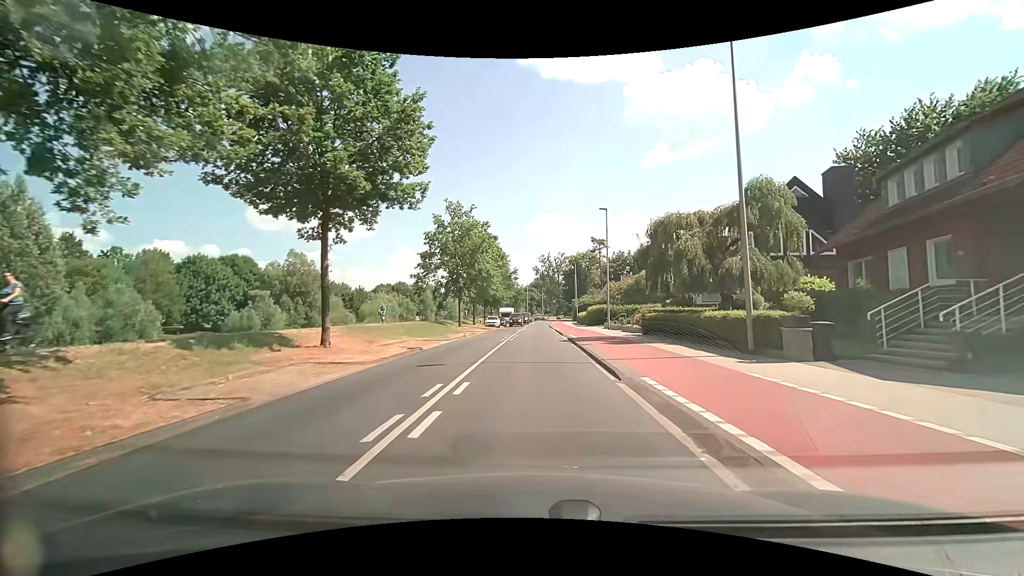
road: secondary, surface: asphalt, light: Day
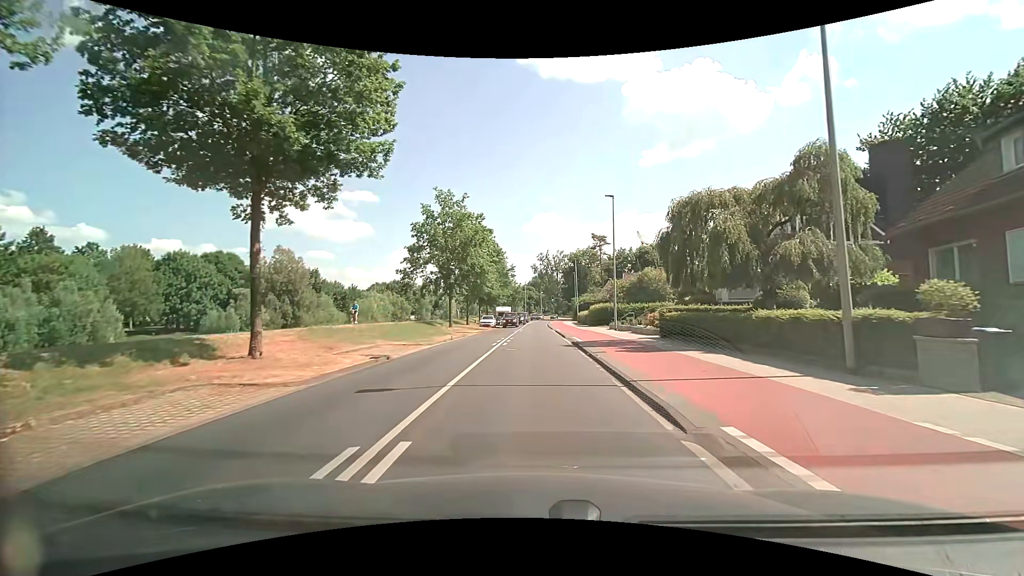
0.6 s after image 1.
(0.0, +4.5) m; +1°
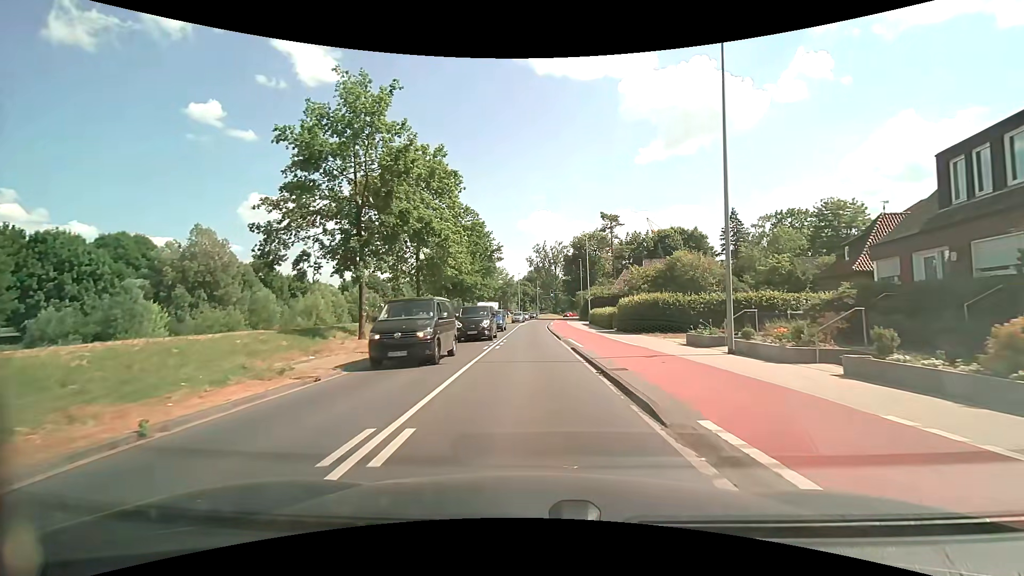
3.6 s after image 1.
(-0.1, +22.7) m; 0°
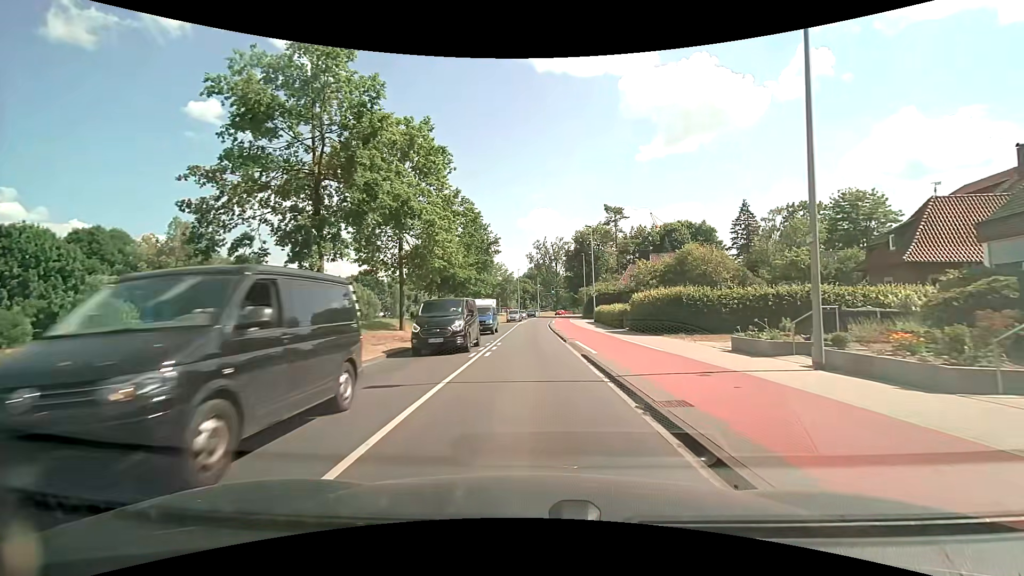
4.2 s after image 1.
(0.0, +4.6) m; 0°
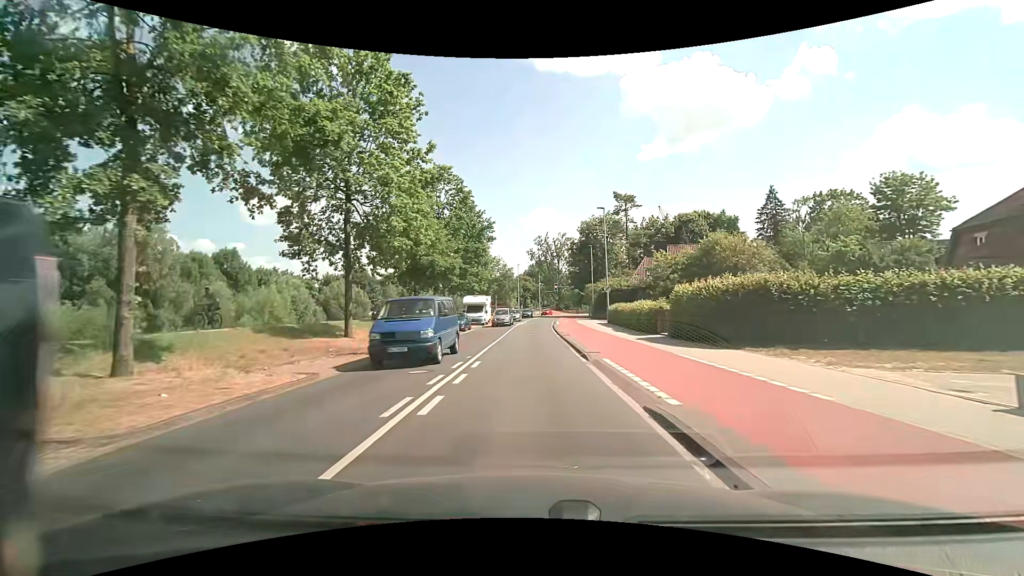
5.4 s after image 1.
(0.0, +9.1) m; 0°
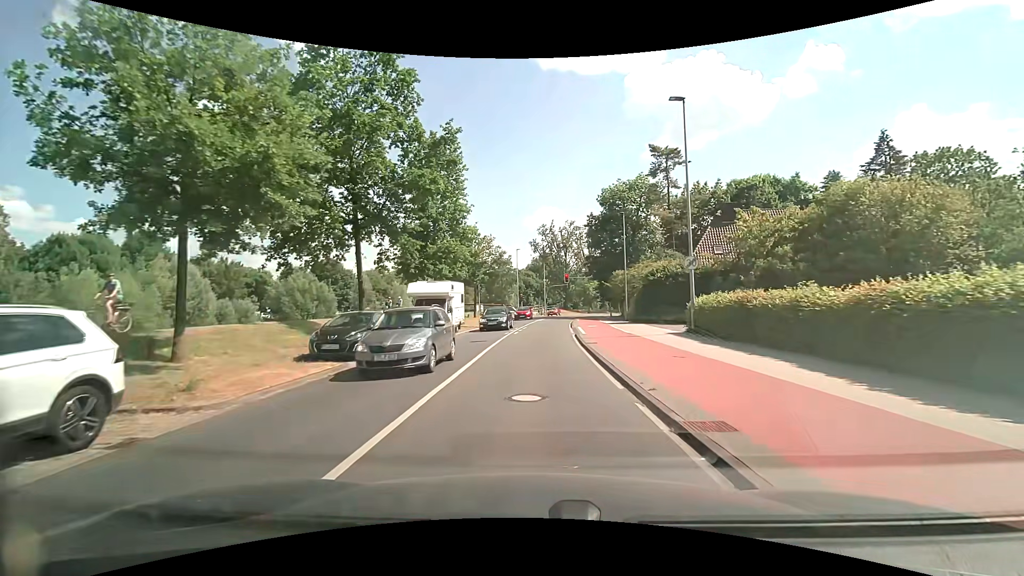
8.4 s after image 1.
(-0.1, +22.9) m; 0°
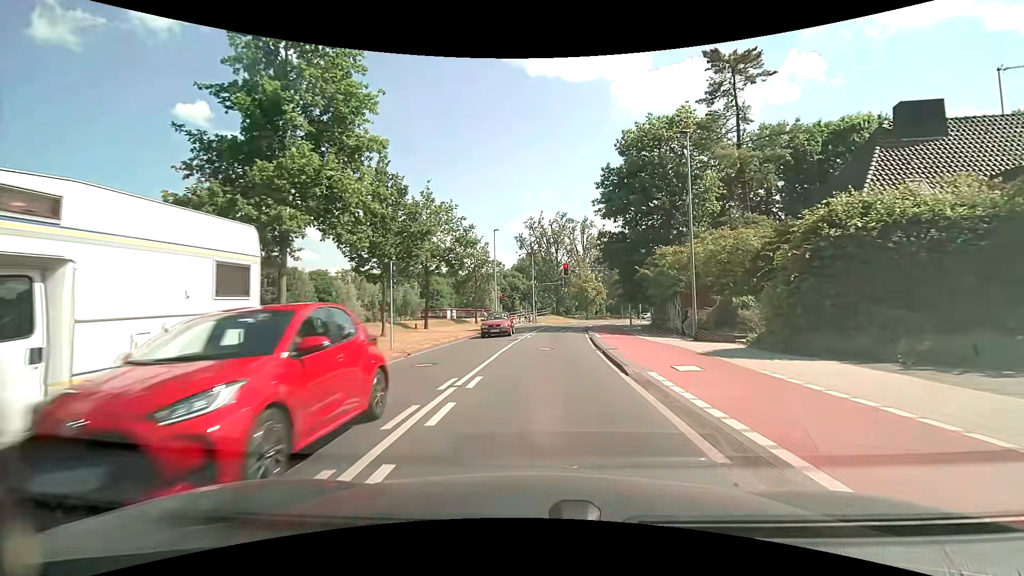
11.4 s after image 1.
(+0.2, +22.7) m; +2°
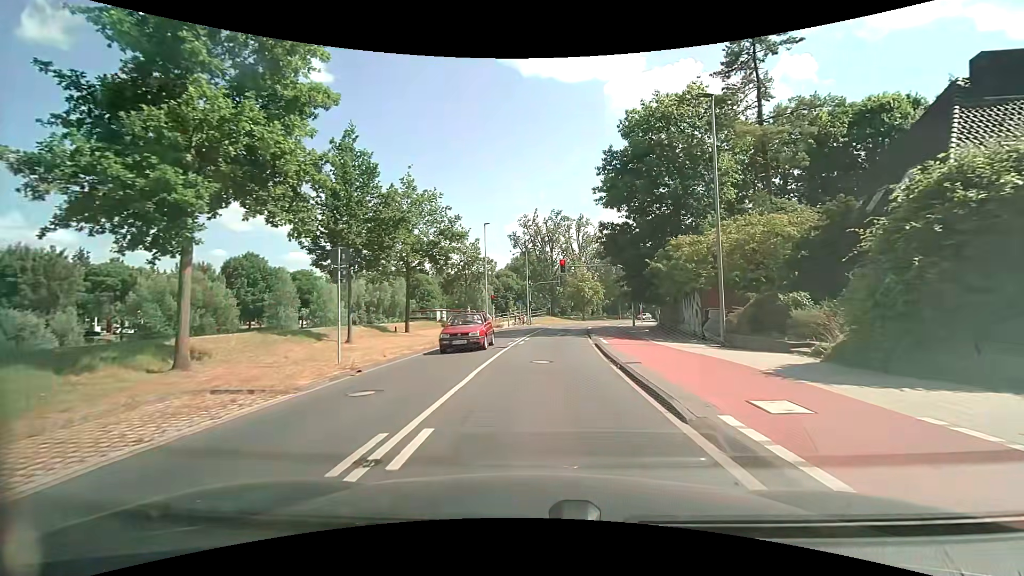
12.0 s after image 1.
(0.0, +4.3) m; +1°
